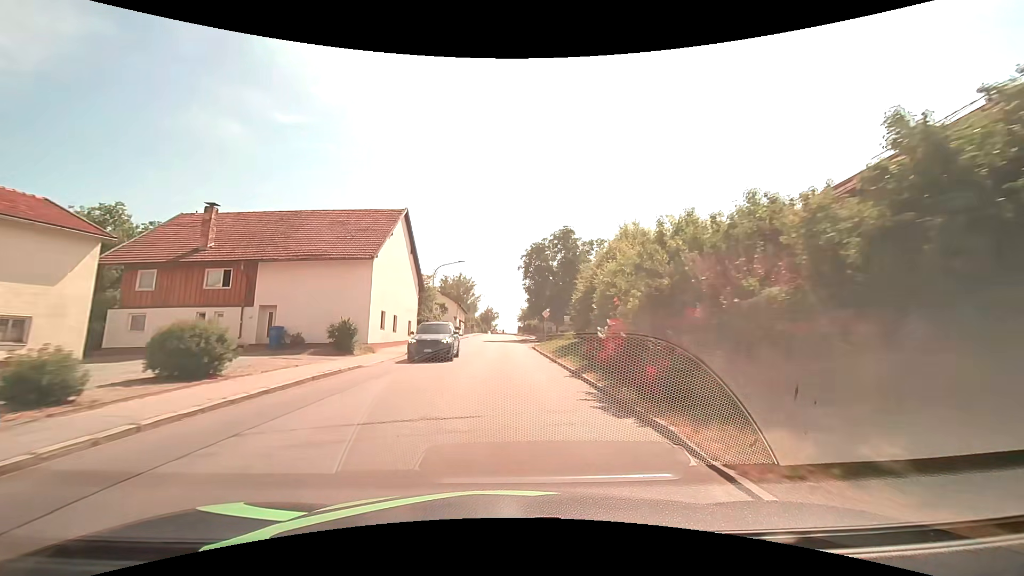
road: tertiary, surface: asphalt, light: Day
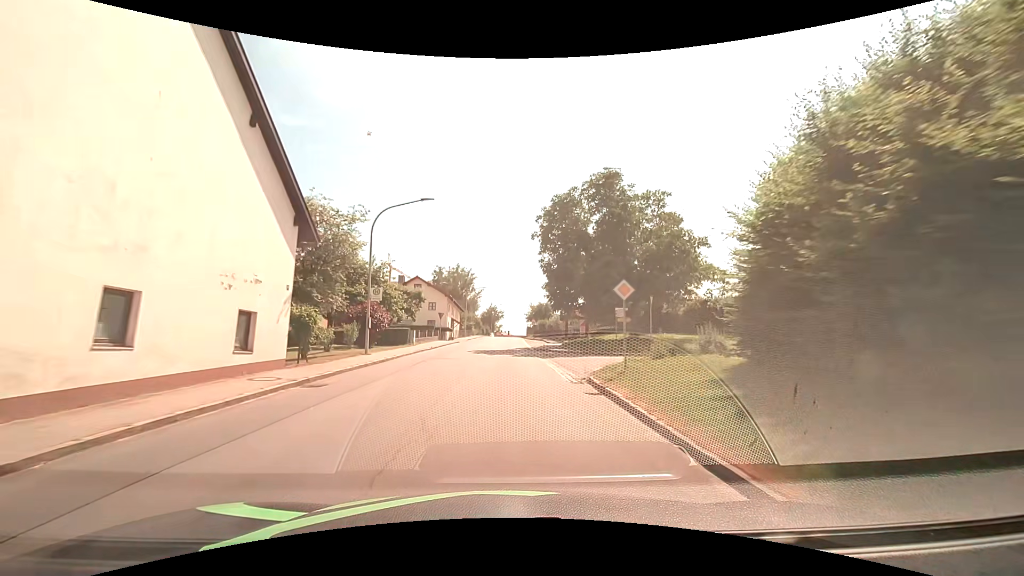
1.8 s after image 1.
(-0.3, +22.5) m; -1°
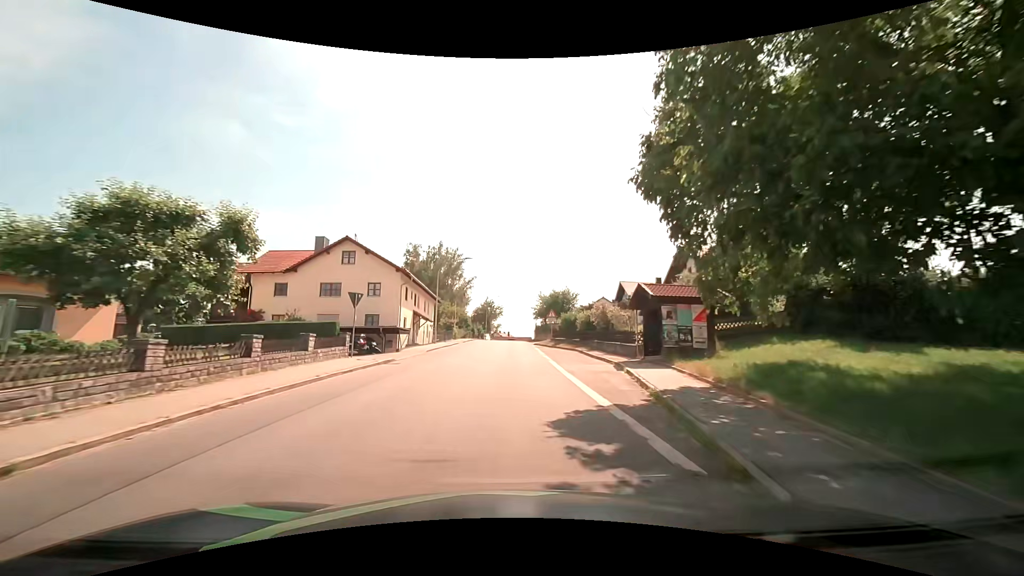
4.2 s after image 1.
(-0.1, +30.3) m; 0°
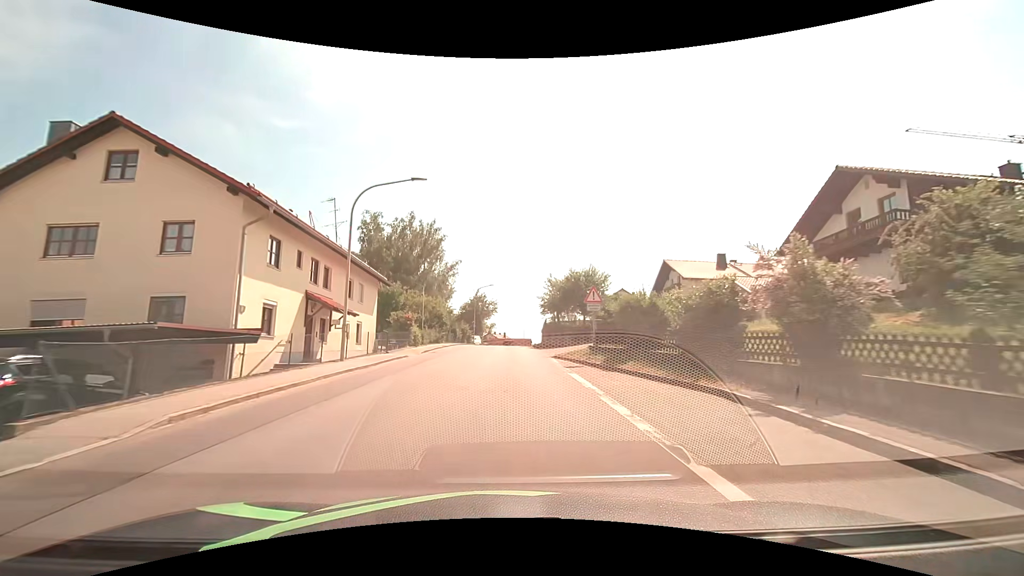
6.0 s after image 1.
(+0.2, +22.9) m; 0°
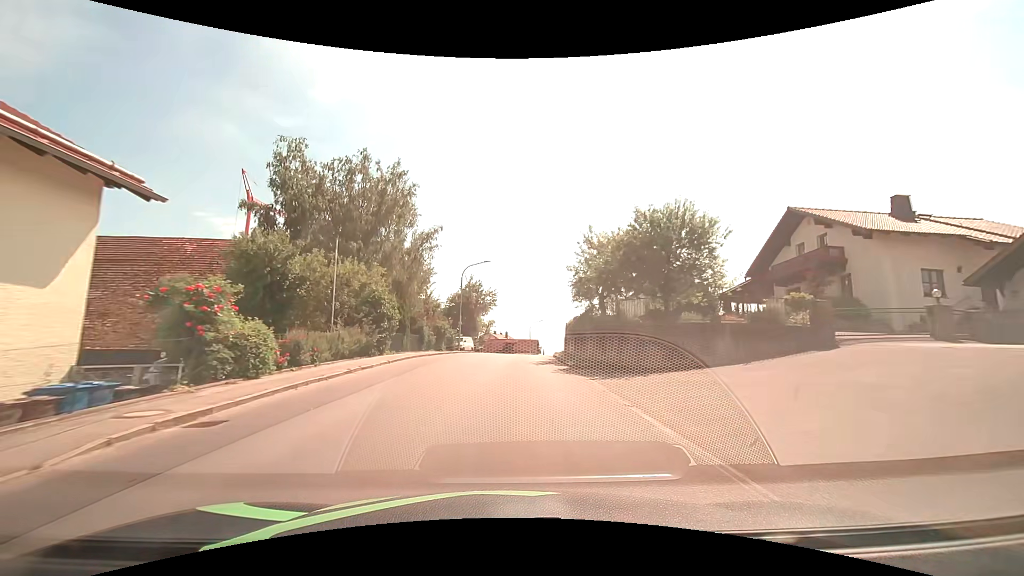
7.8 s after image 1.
(0.0, +22.8) m; 0°
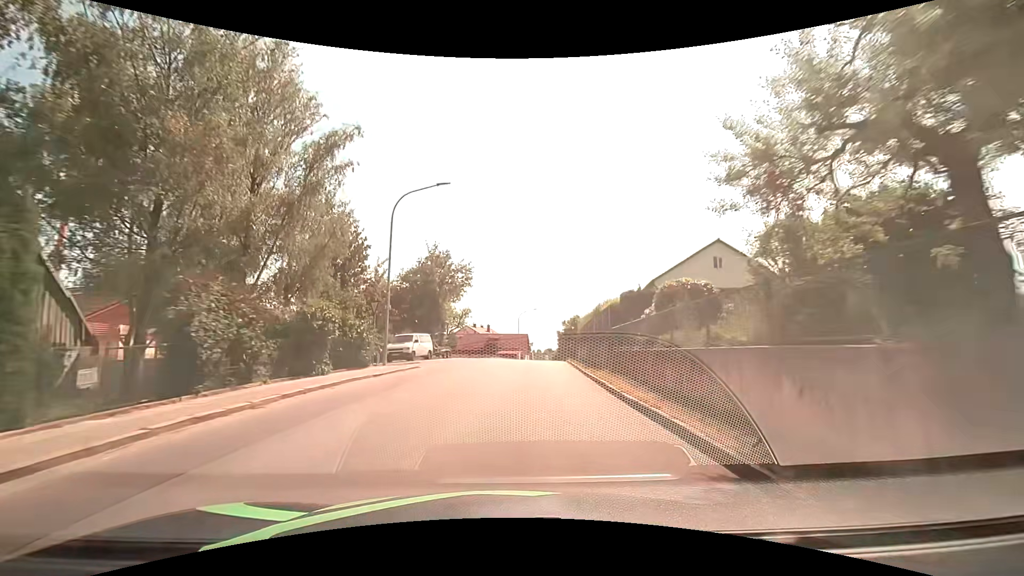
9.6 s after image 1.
(+0.2, +22.9) m; +2°
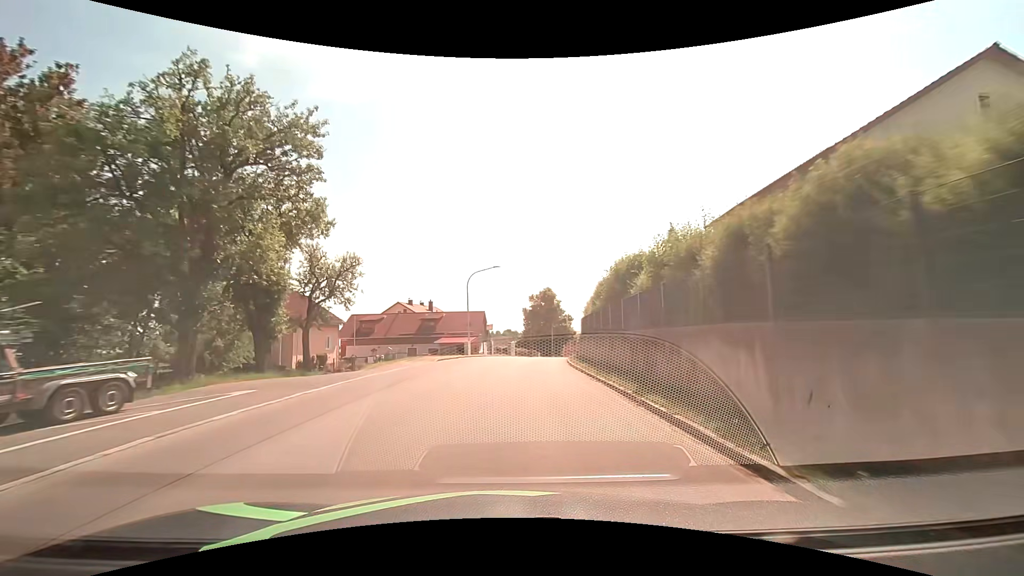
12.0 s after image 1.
(+1.4, +30.9) m; +5°
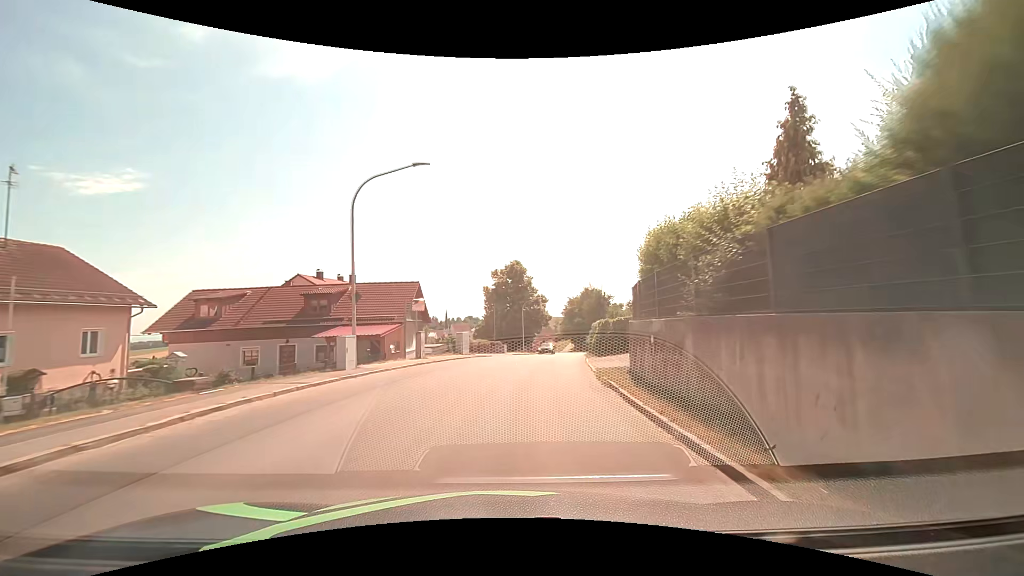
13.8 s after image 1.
(+0.7, +23.5) m; +4°
(0, +10) (+1, +20) (+2, +30) (+4, +40) (+6, +50) (+7, +59) (+9, +69) (+11, +79) (+12, +89) (+14, +99) m
